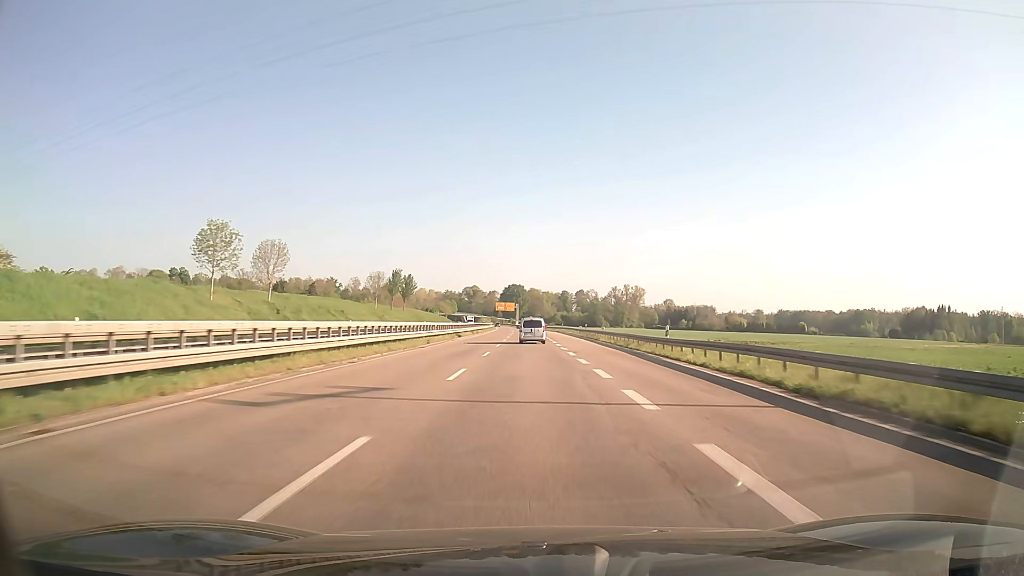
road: trunk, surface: asphalt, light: Day
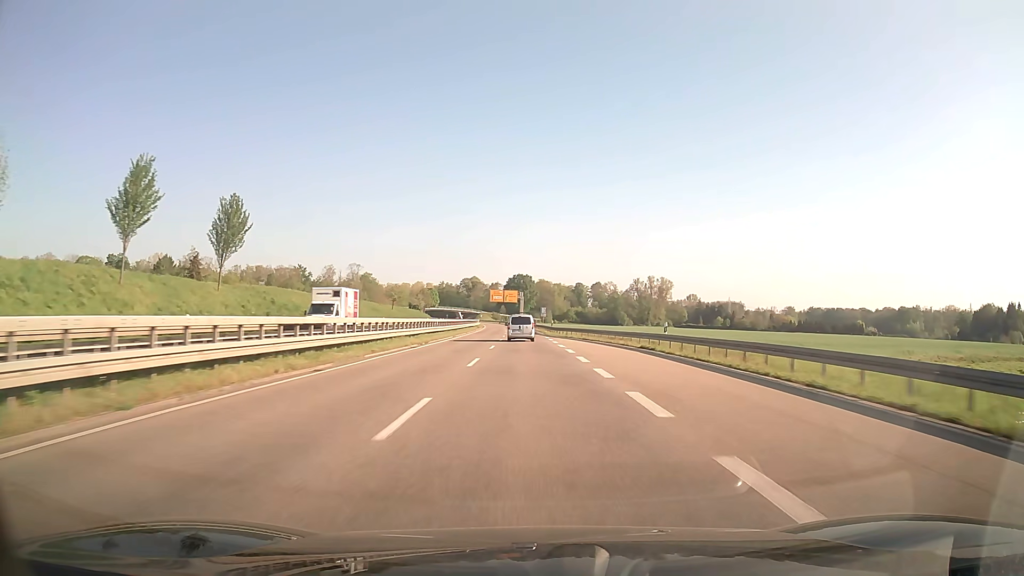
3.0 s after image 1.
(-0.5, +79.7) m; -1°
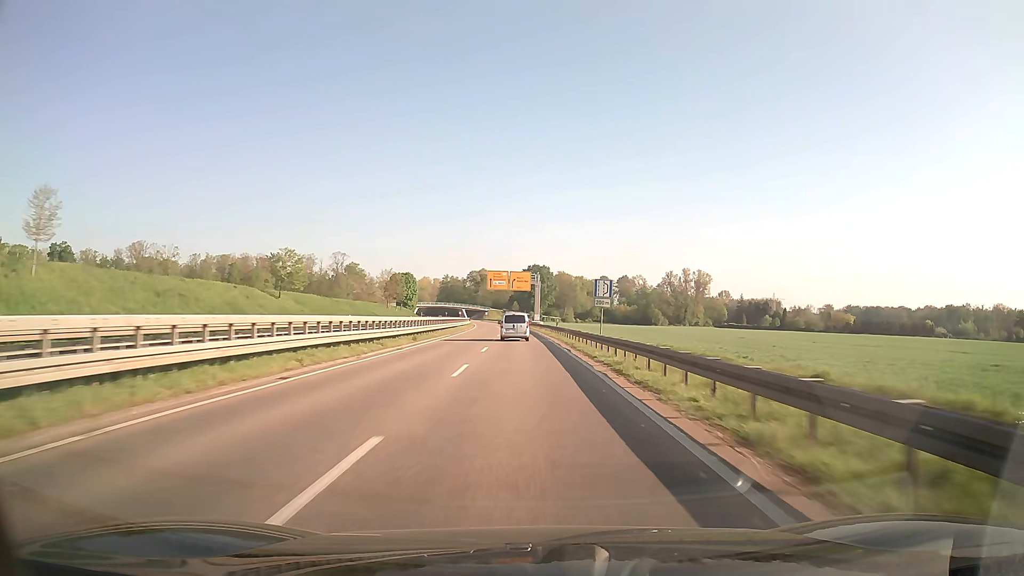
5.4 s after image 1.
(-0.7, +63.6) m; -1°
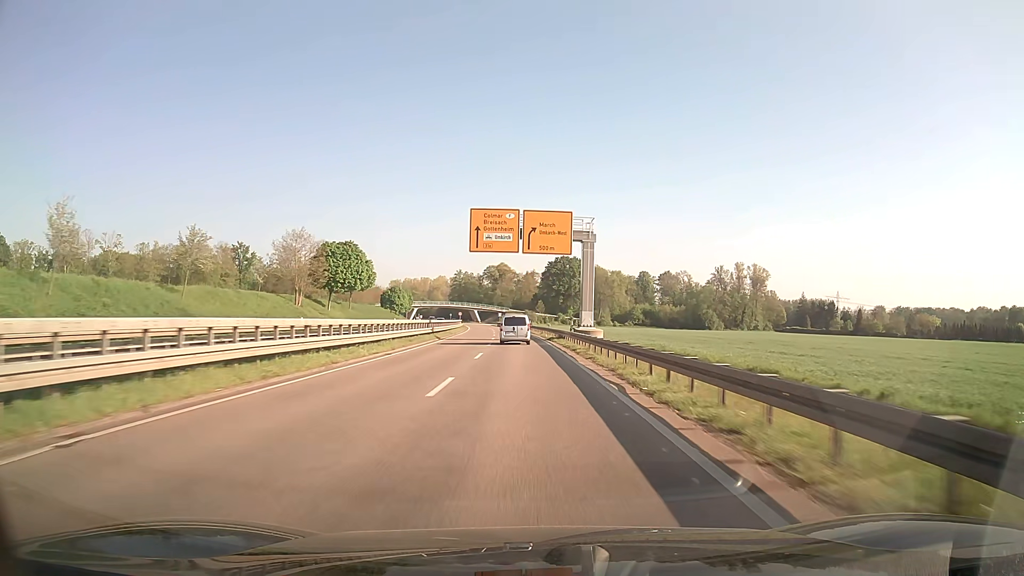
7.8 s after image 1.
(-1.2, +62.9) m; -2°
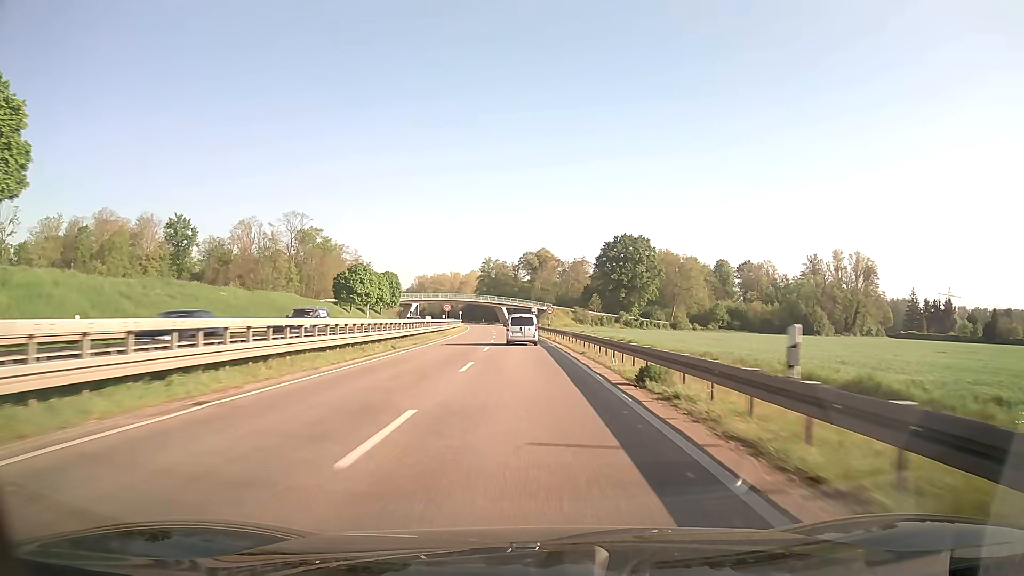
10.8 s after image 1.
(-2.5, +77.3) m; -4°
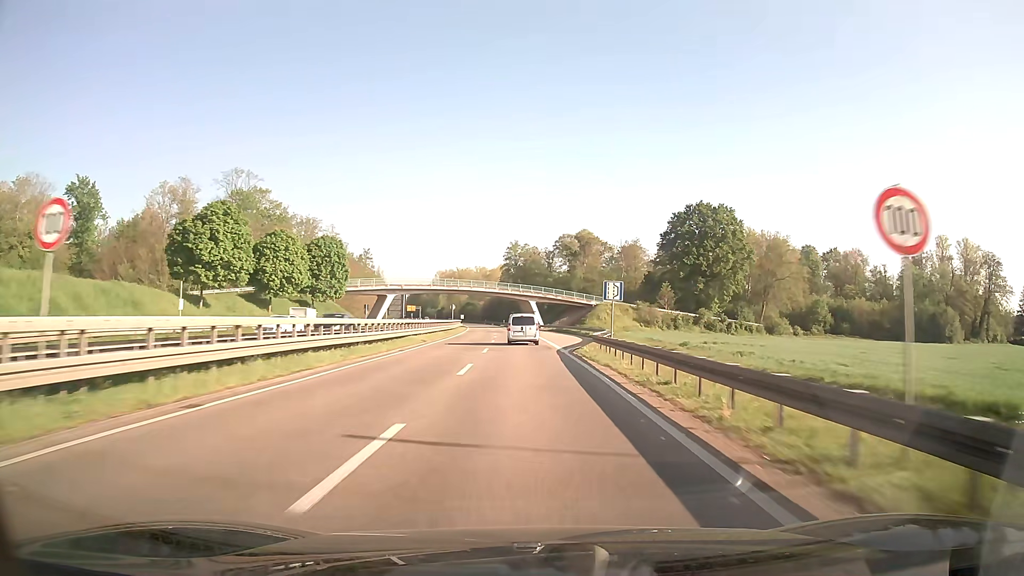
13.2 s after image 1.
(-1.6, +61.0) m; -3°
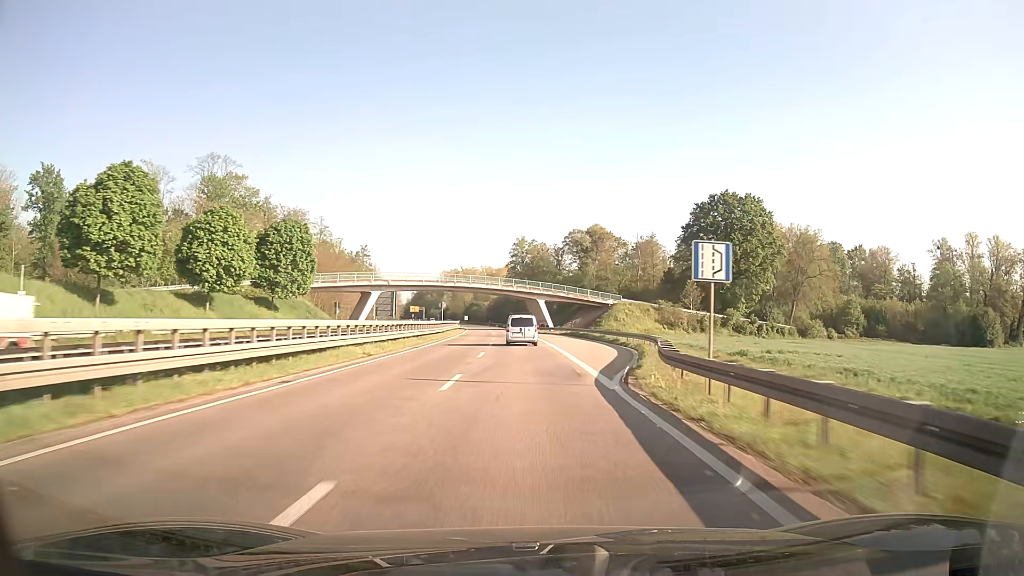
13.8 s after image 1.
(-0.1, +15.1) m; -1°
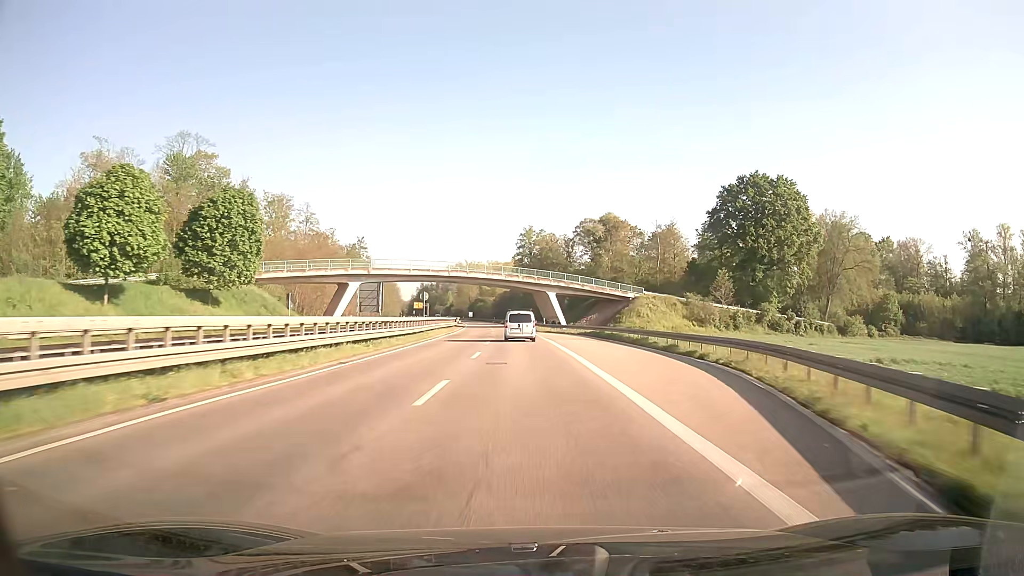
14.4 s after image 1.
(-0.1, +15.1) m; -1°
(0, +10) (0, +20) (0, +30) (-1, +40) (-1, +50) (-2, +60) (-2, +70) (-3, +80) (-4, +90) (-4, +100) m
